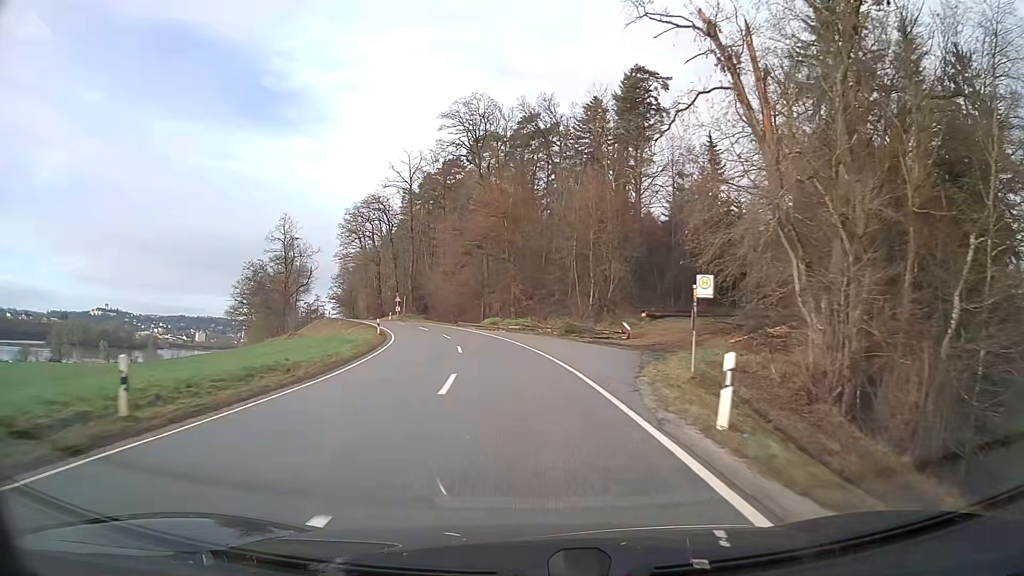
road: secondary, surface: asphalt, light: Day
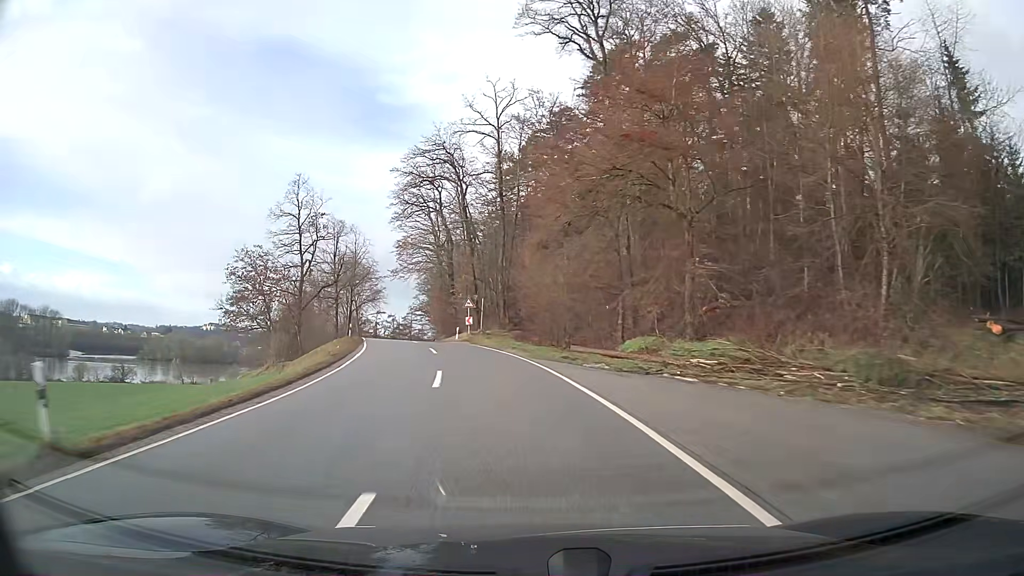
(-3.3, +35.5) m; -12°
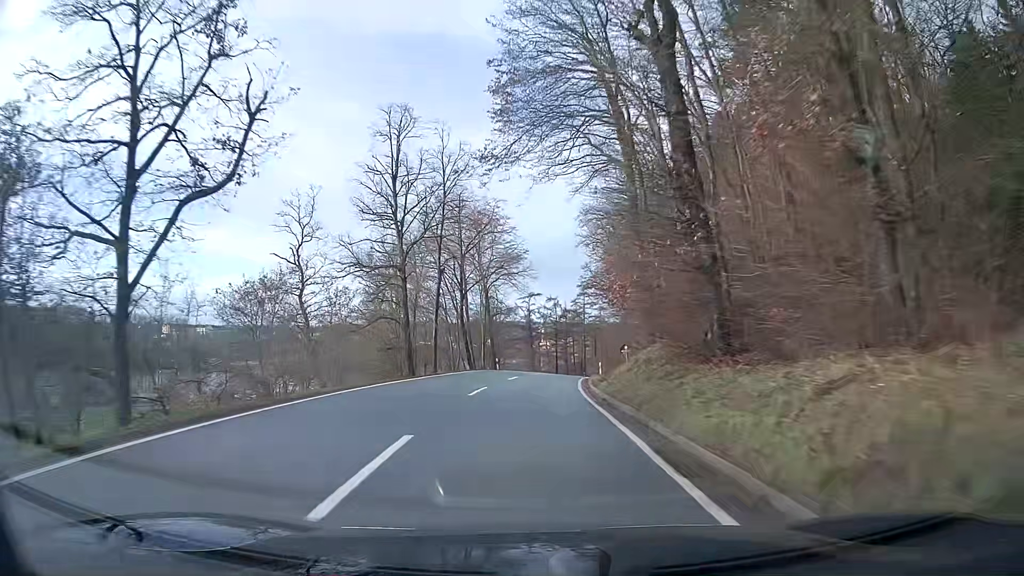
(-6.2, +45.5) m; -13°
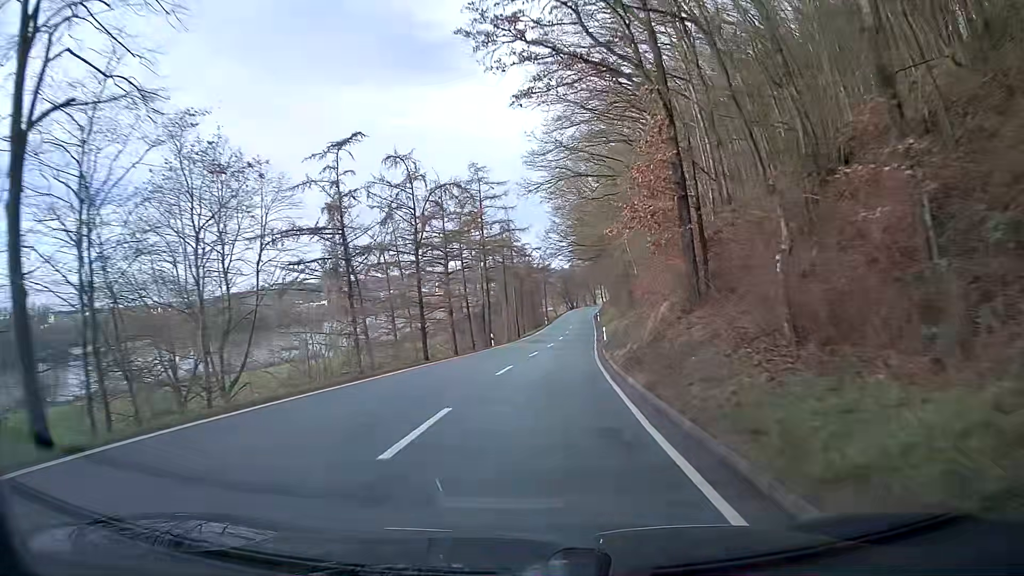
(+4.1, +57.8) m; +9°
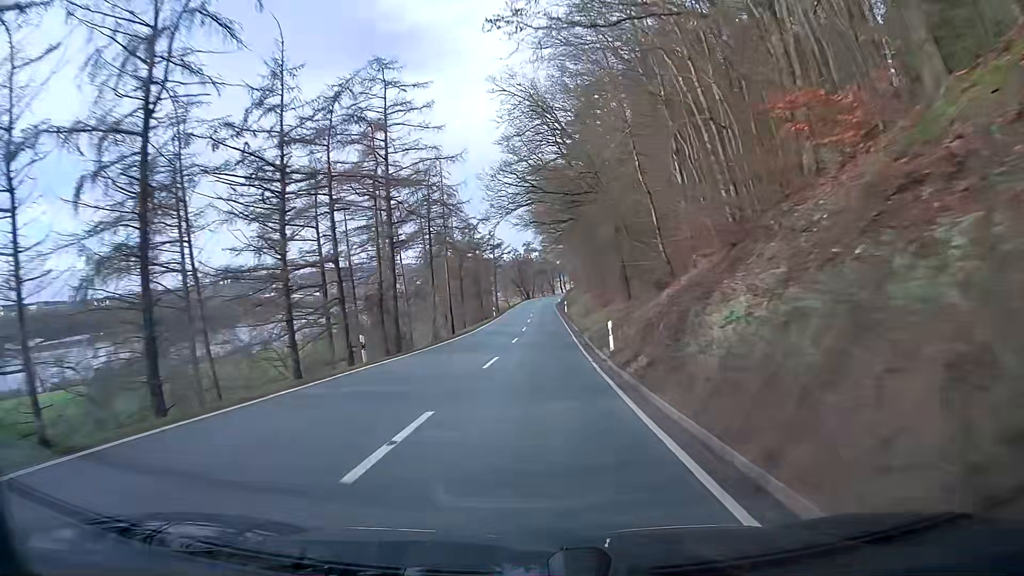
(+0.7, +25.1) m; +3°
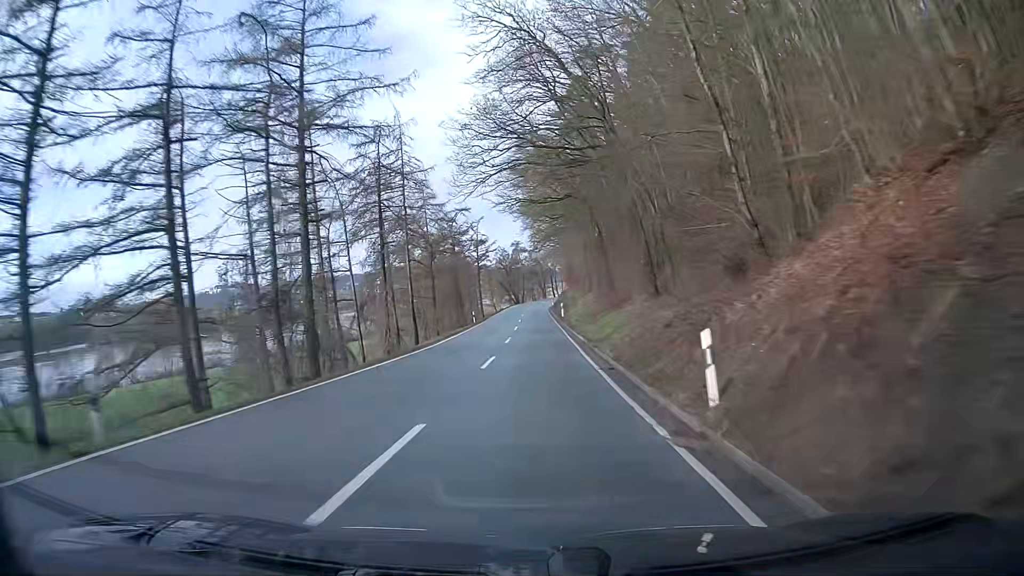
(+0.1, +13.0) m; 0°
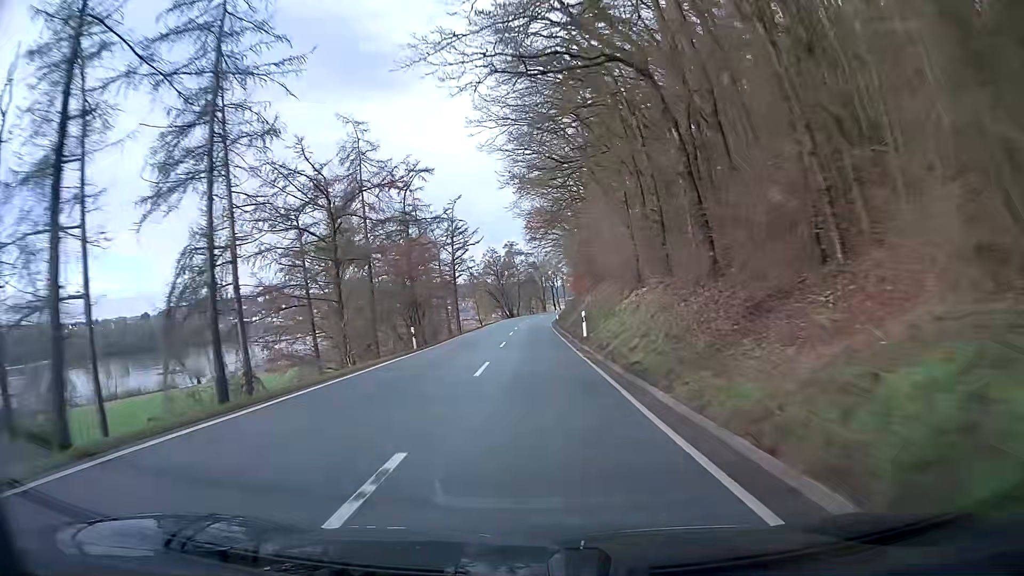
(0.0, +26.6) m; -1°
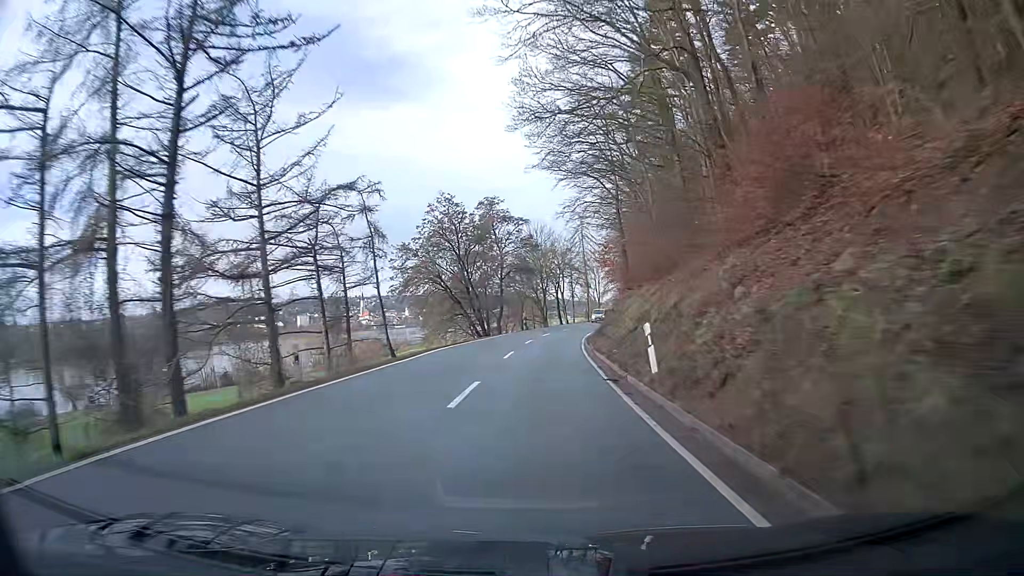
(+0.6, +54.1) m; +2°
